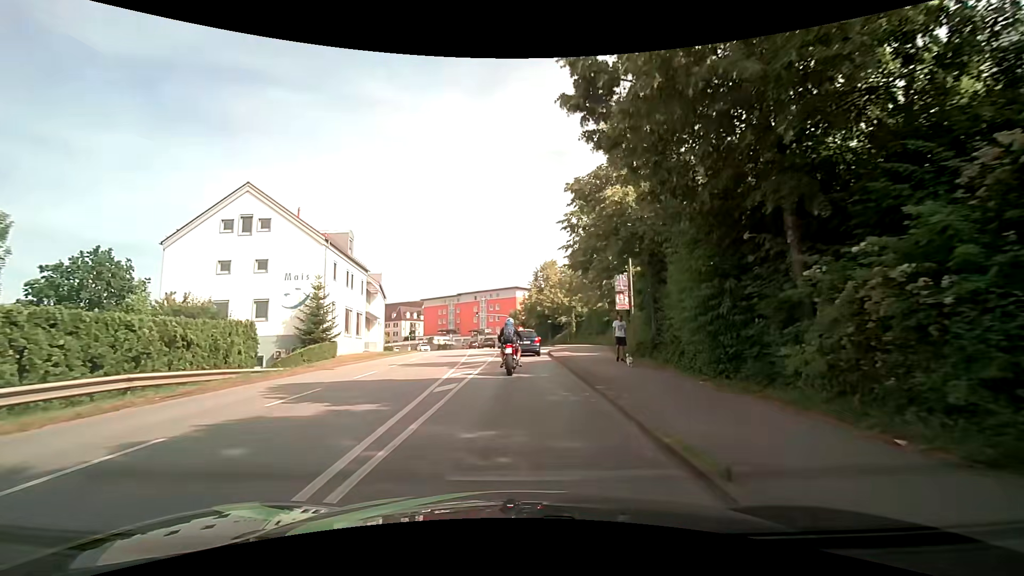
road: tertiary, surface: asphalt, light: Day
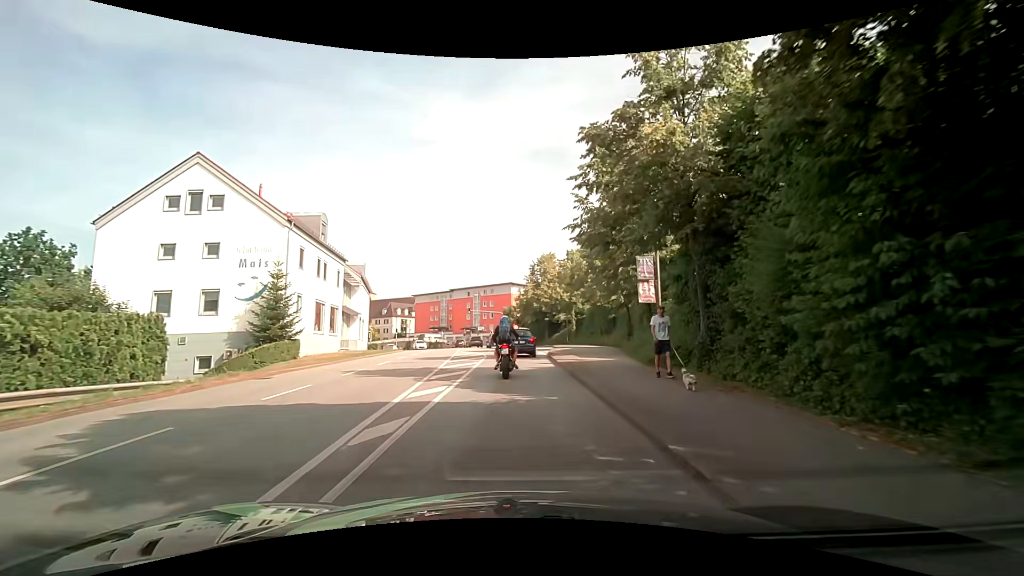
(+0.1, +5.3) m; +2°
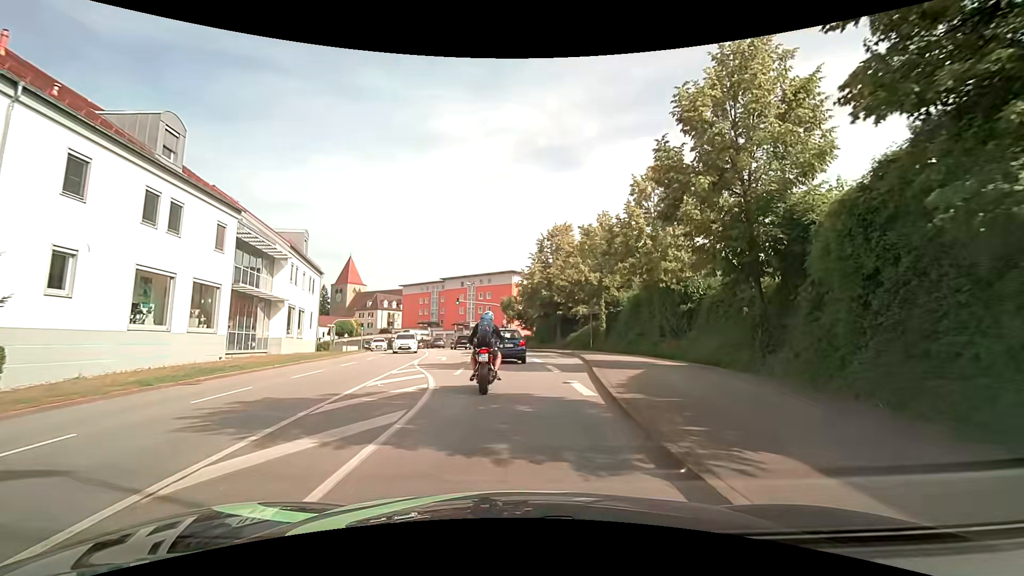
(-0.1, +17.9) m; 0°
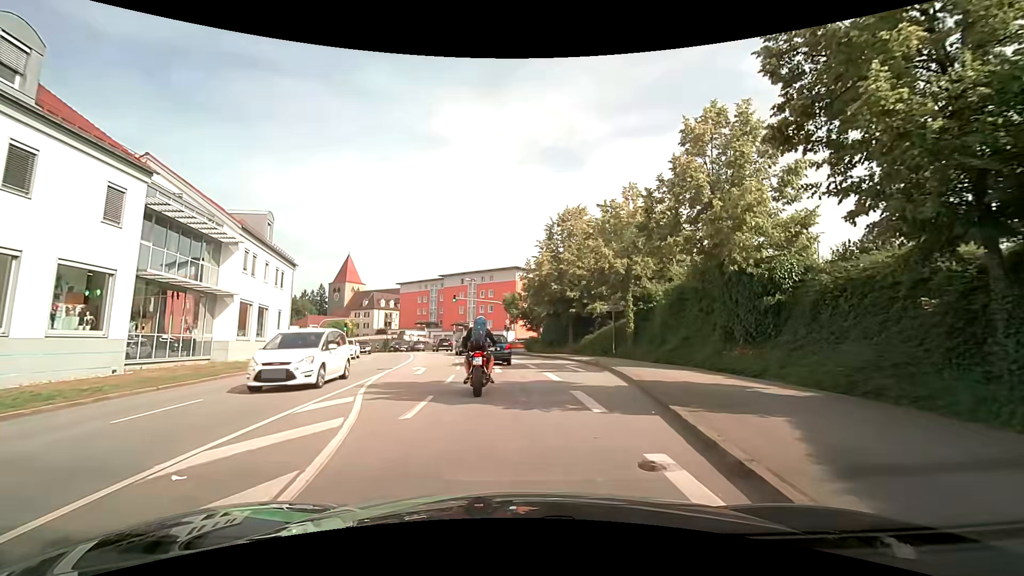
(-0.1, +7.5) m; -2°
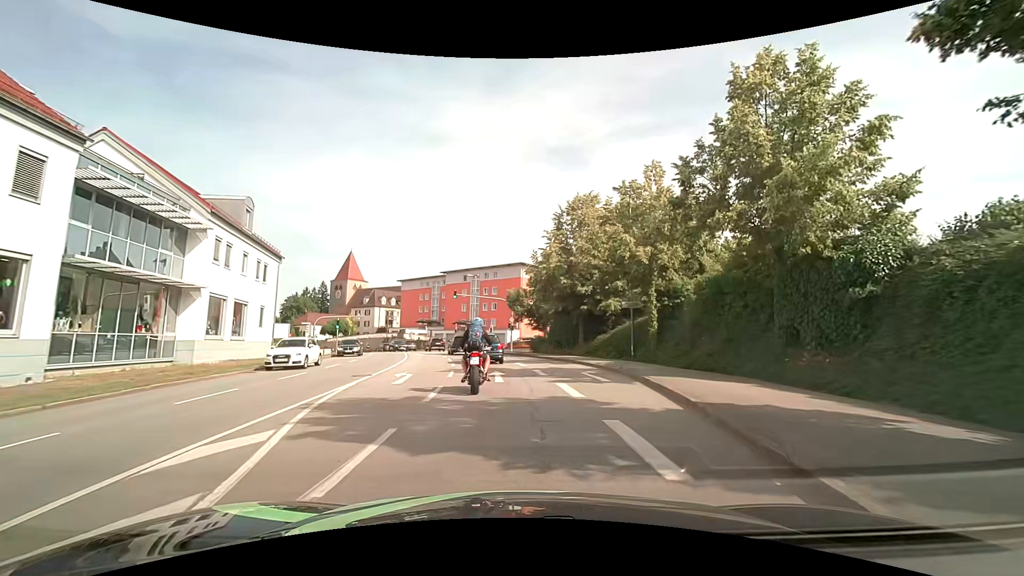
(0.0, +3.9) m; +1°
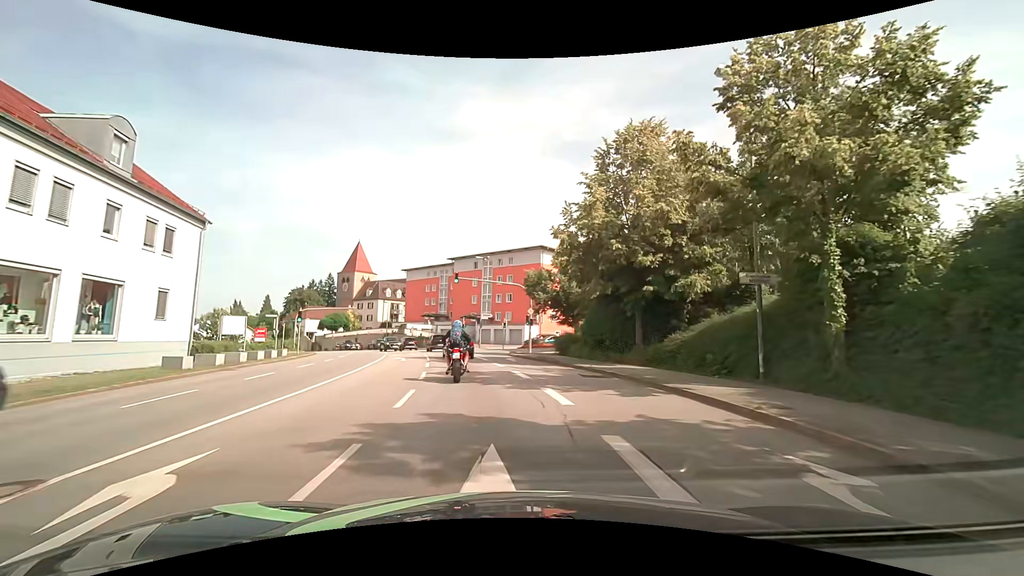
(-0.3, +13.2) m; -2°
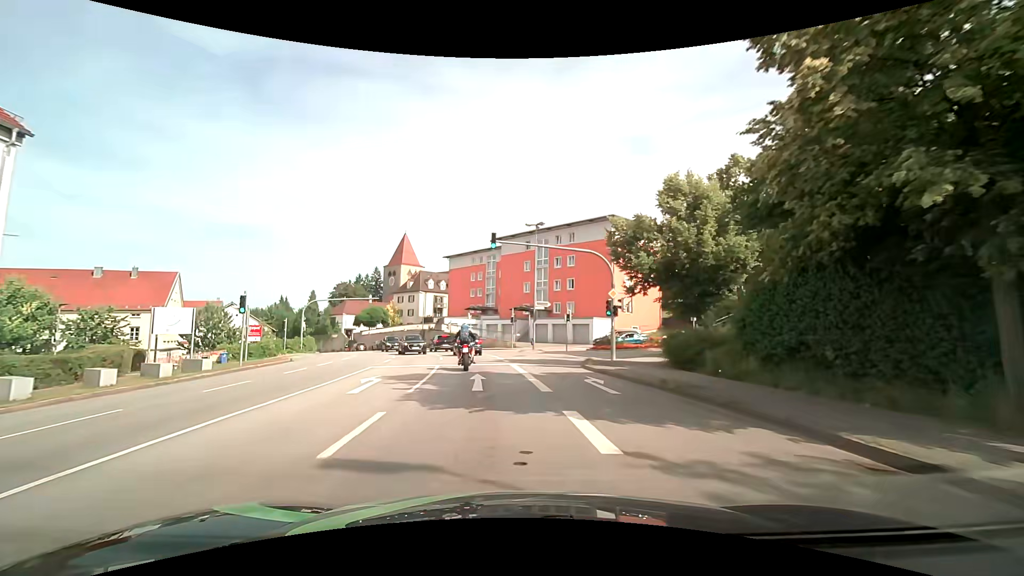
(-0.9, +16.0) m; -6°
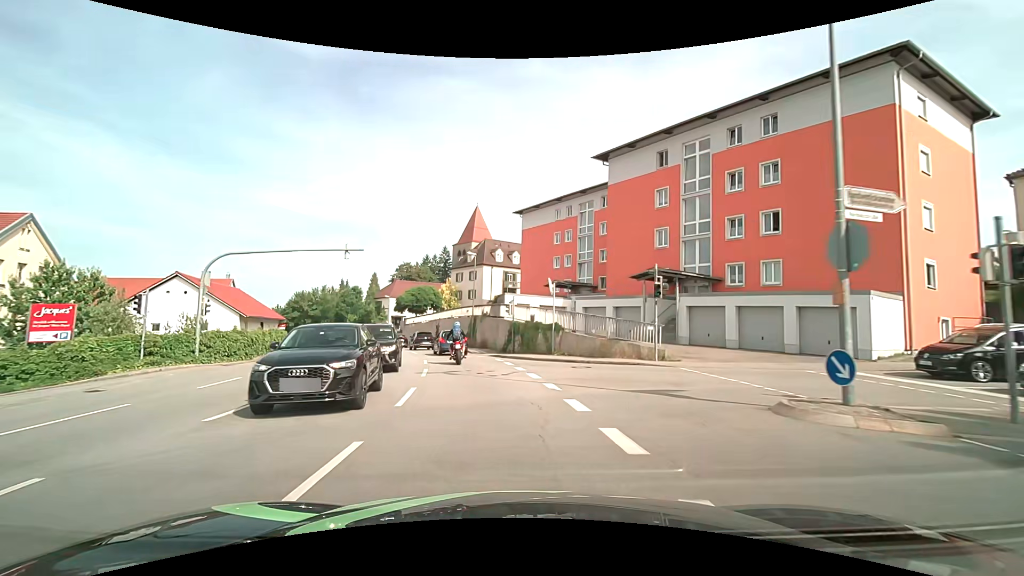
(-2.5, +30.1) m; -10°
(0, +10) (-1, +20) (-3, +30) (-6, +39) (-9, +49) (-13, +58) (-17, +67) (-22, +76) (-27, +84) (-34, +92) m
